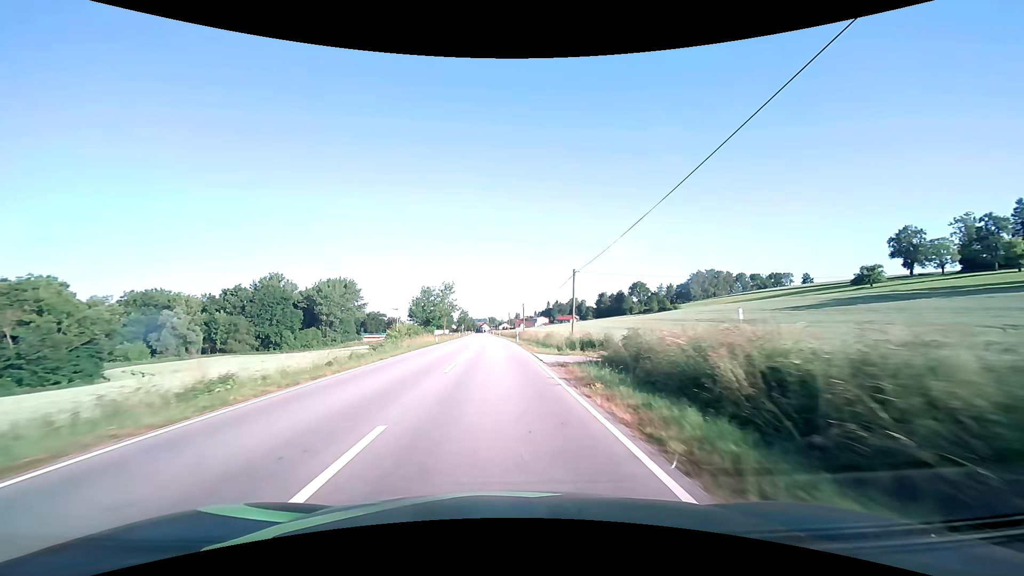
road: secondary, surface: asphalt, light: Day
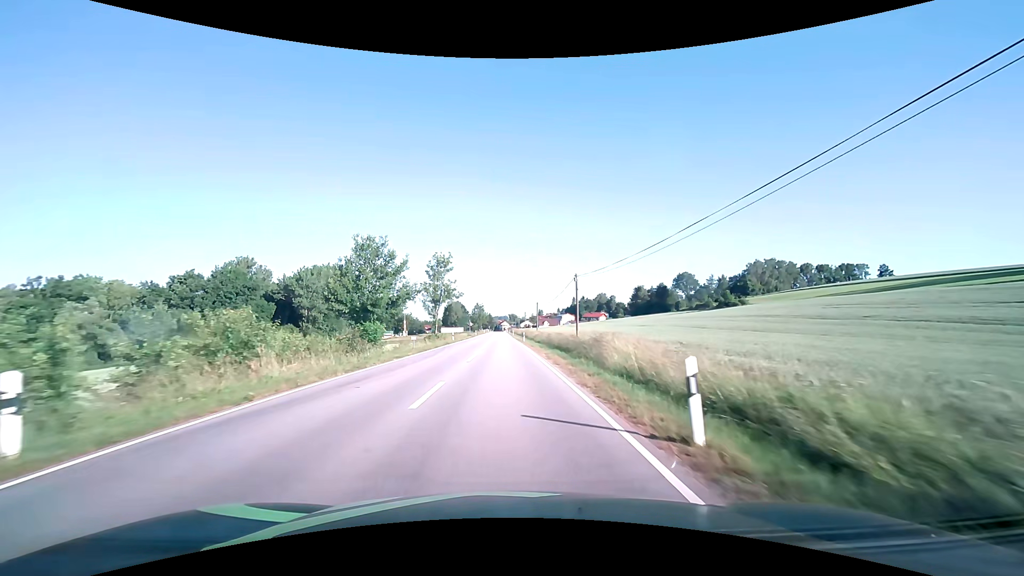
(-1.0, +42.3) m; -3°
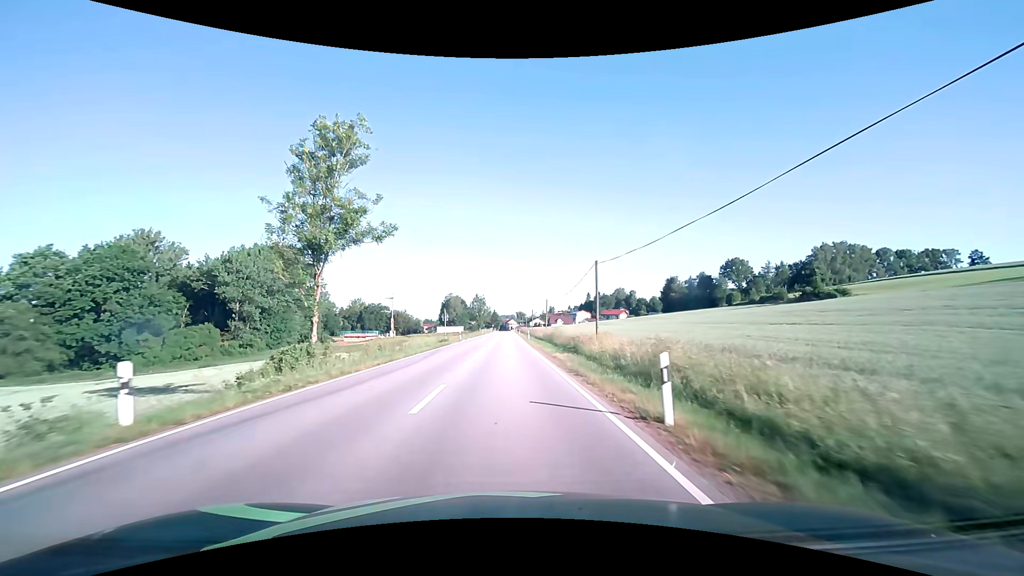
(-0.3, +48.4) m; -1°
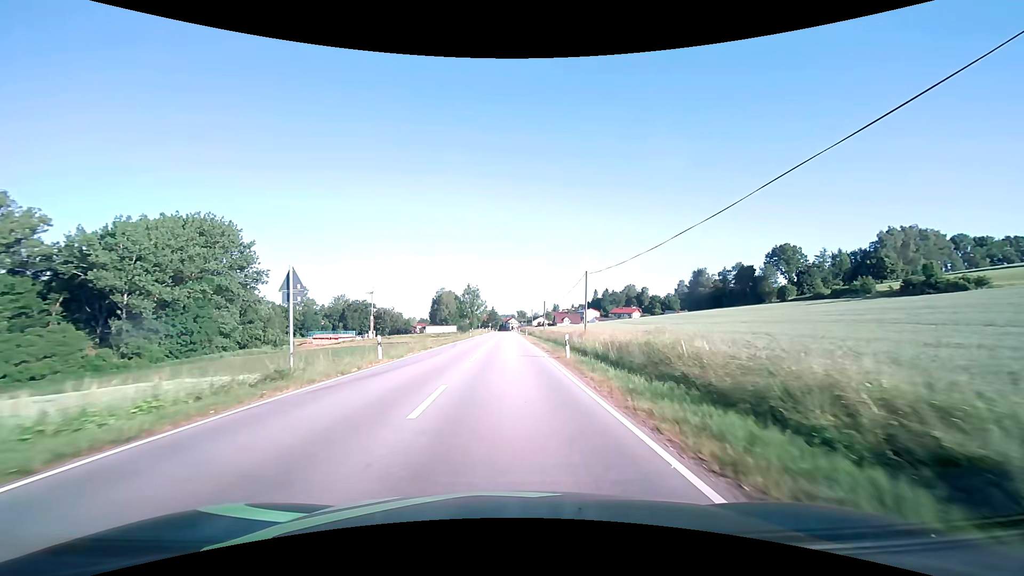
(-0.2, +36.4) m; 0°
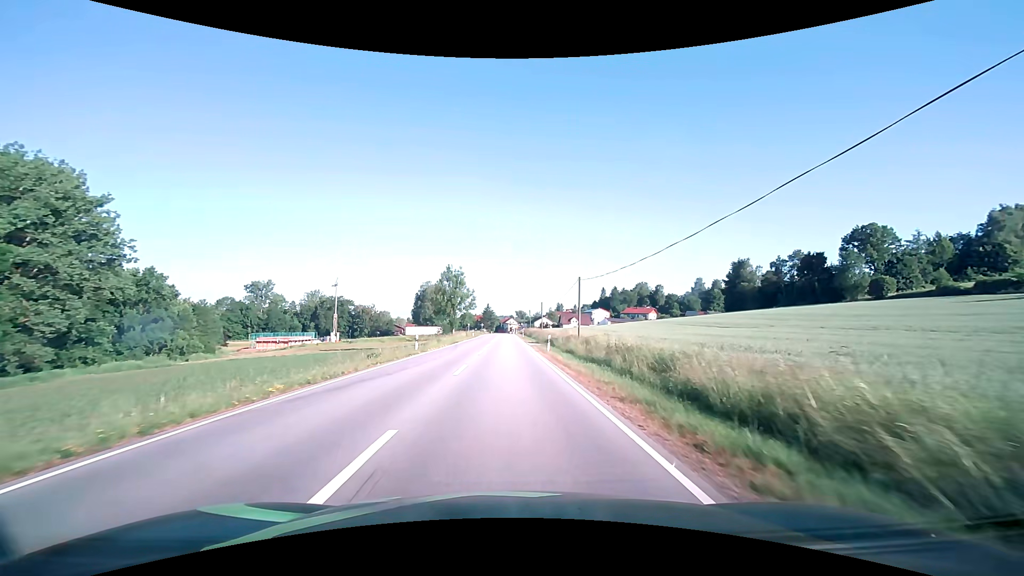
(+0.1, +40.7) m; 0°
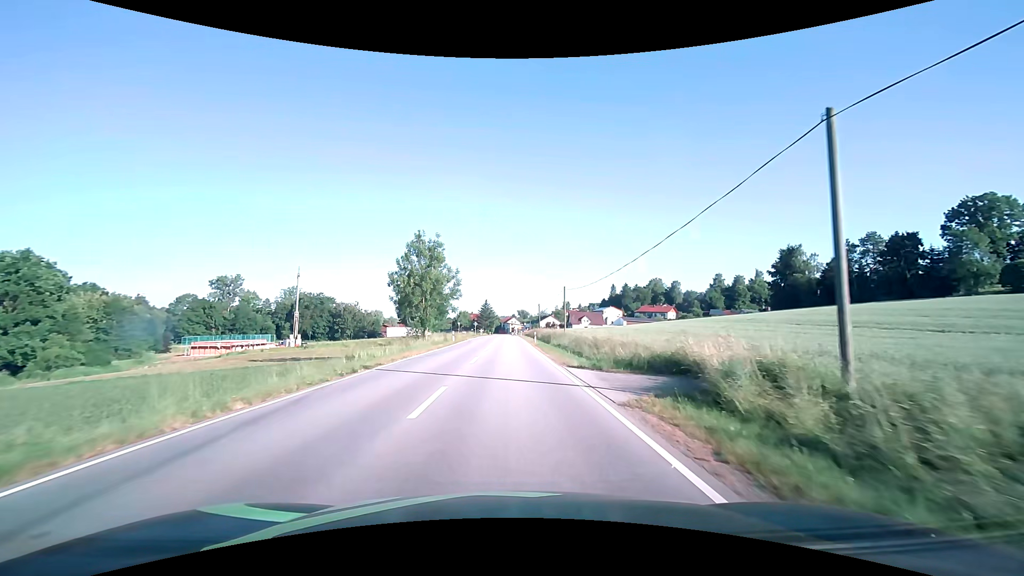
(-0.1, +31.1) m; 0°
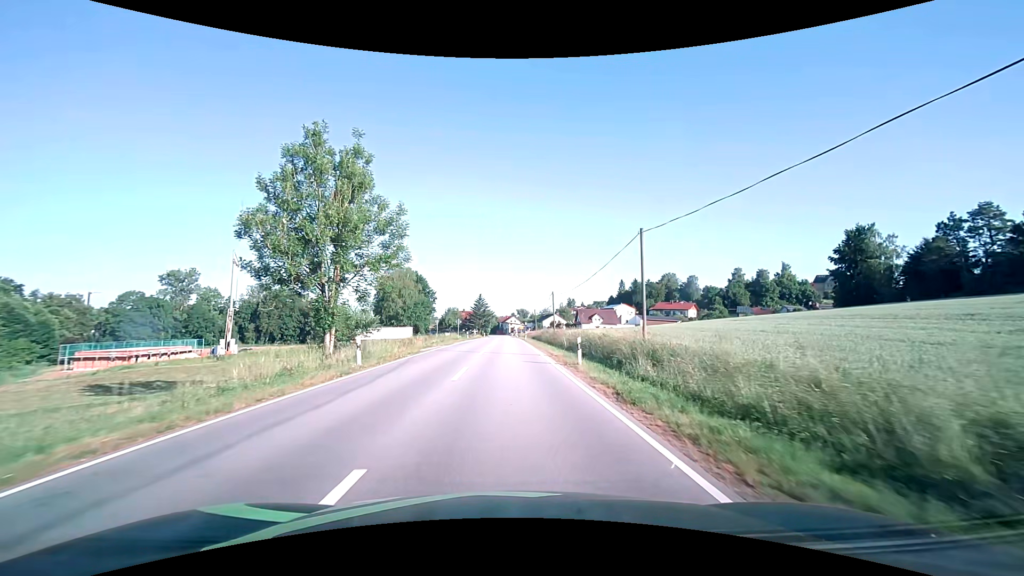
(+0.1, +30.7) m; 0°
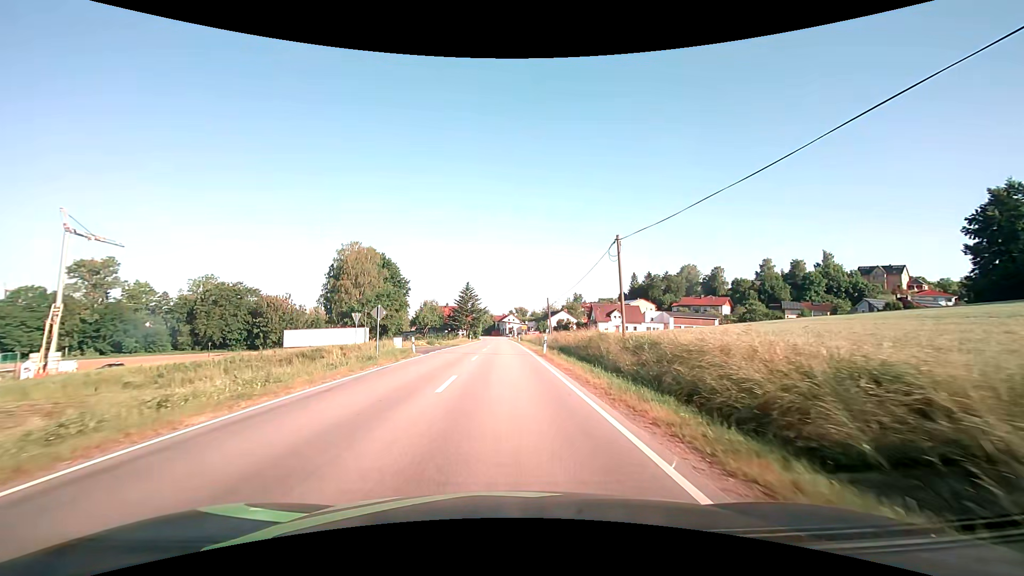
(+0.1, +38.1) m; 0°
(0, +10) (0, +20) (0, +30) (0, +40) (0, +50) (0, +60) (0, +70) (0, +80) (0, +90) (-1, +100) m
